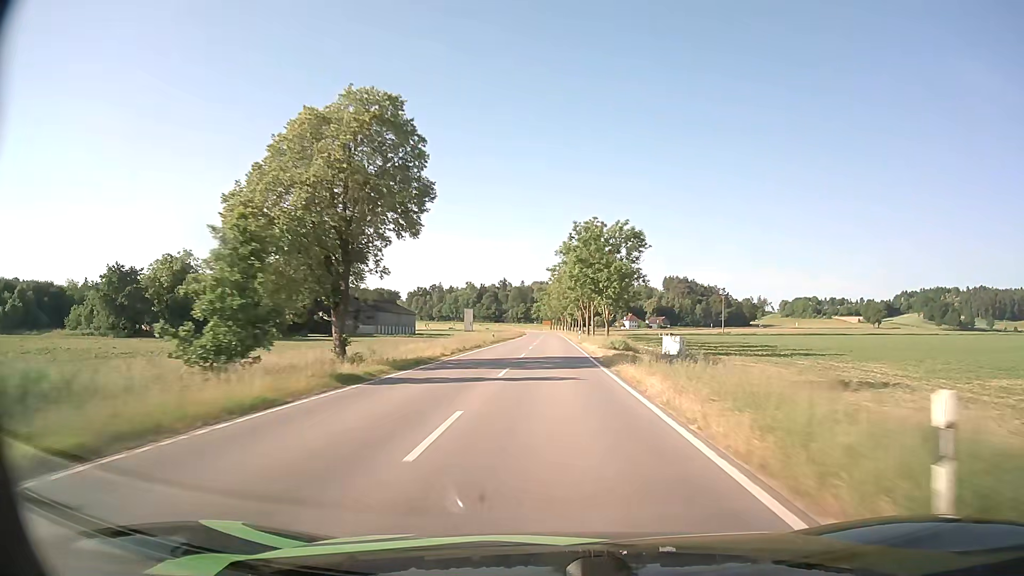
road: tertiary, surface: asphalt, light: Day
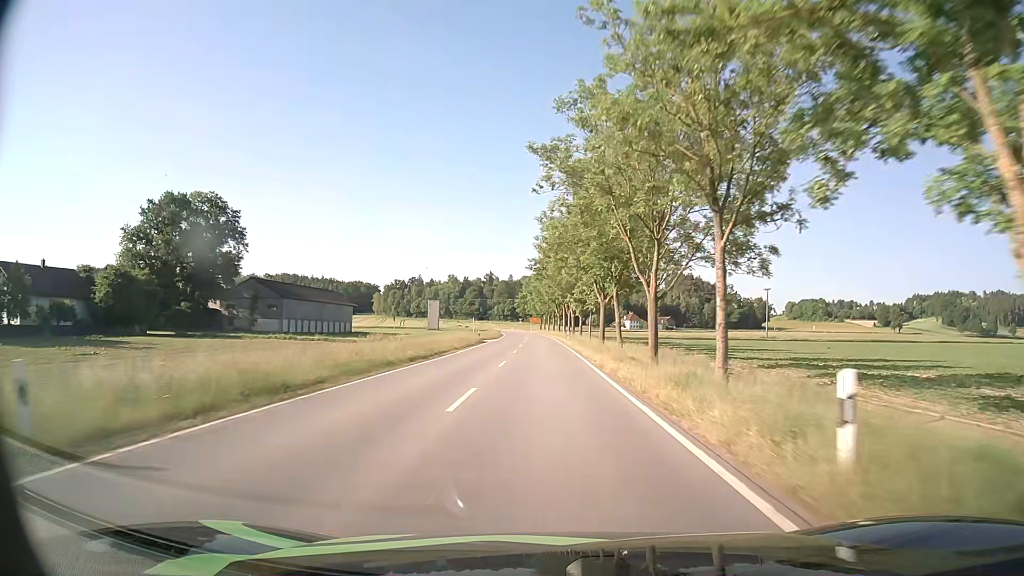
(+0.2, +56.8) m; +1°
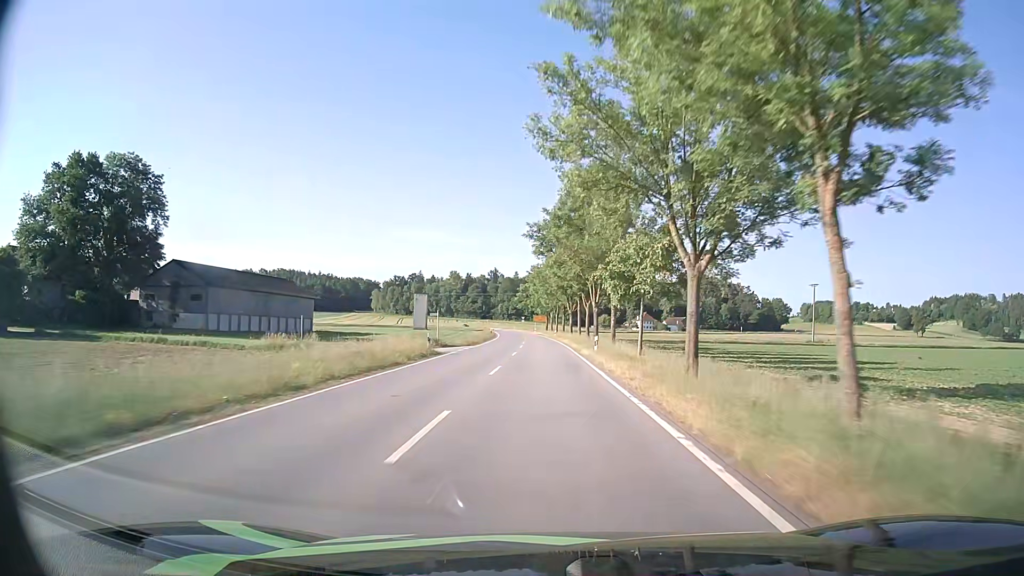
(-0.1, +28.3) m; -1°
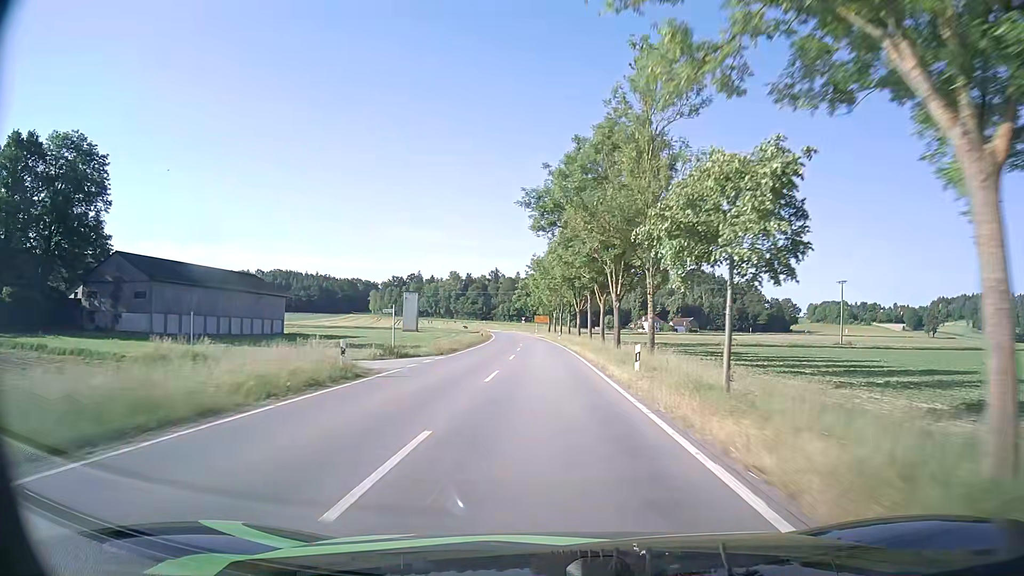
(0.0, +14.2) m; 0°
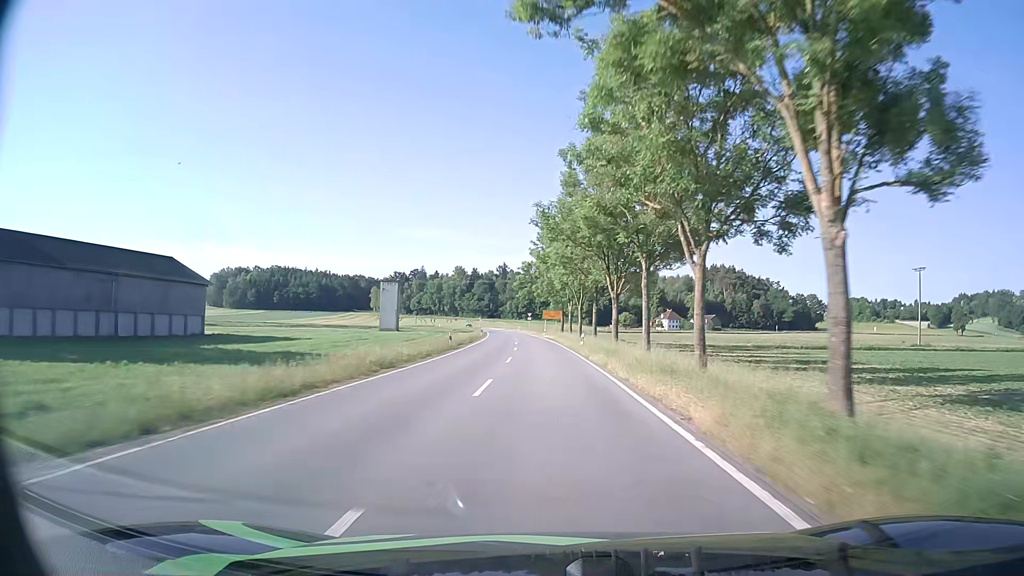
(-0.3, +28.1) m; -1°
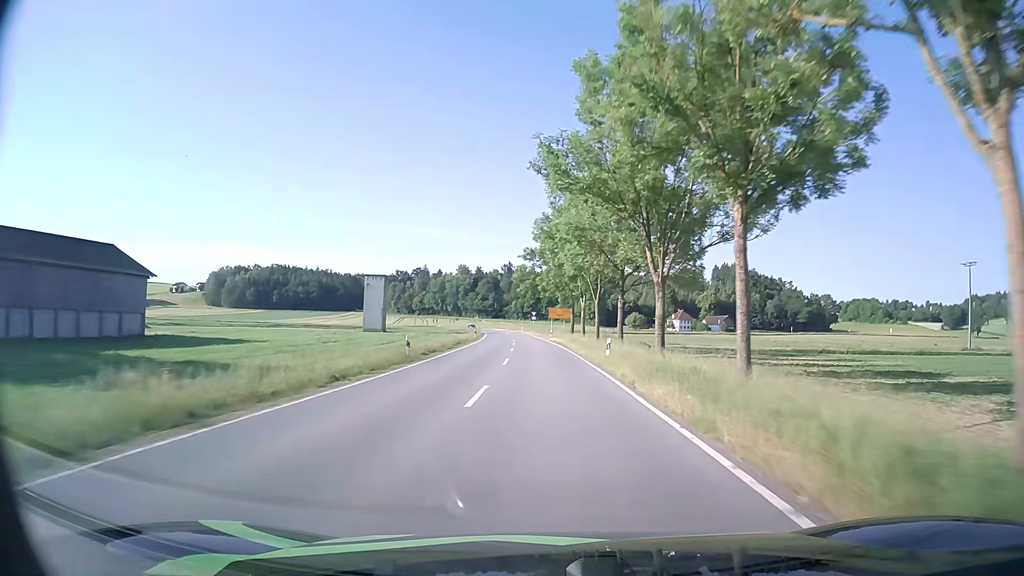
(0.0, +13.8) m; 0°
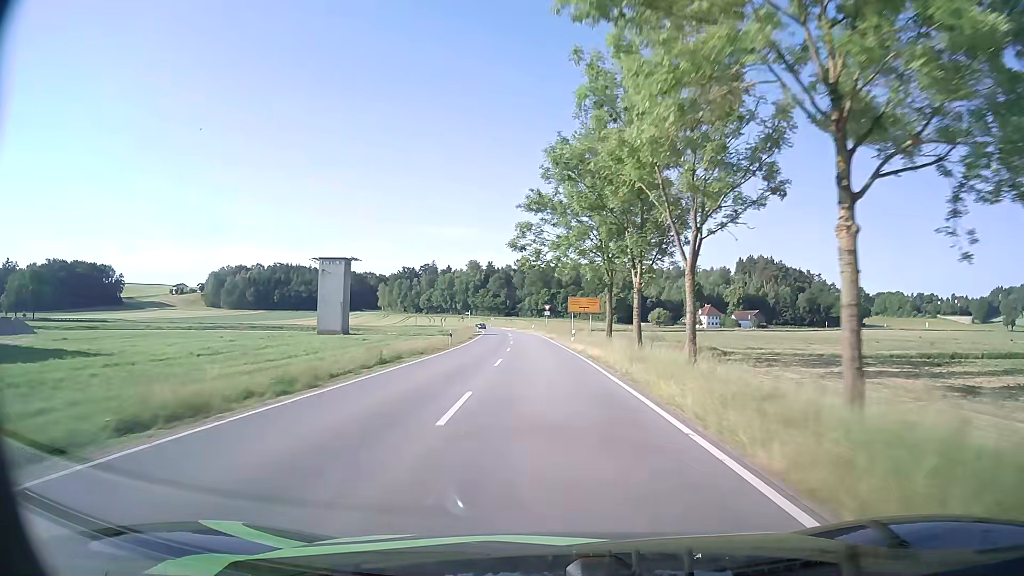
(-0.2, +26.6) m; -1°
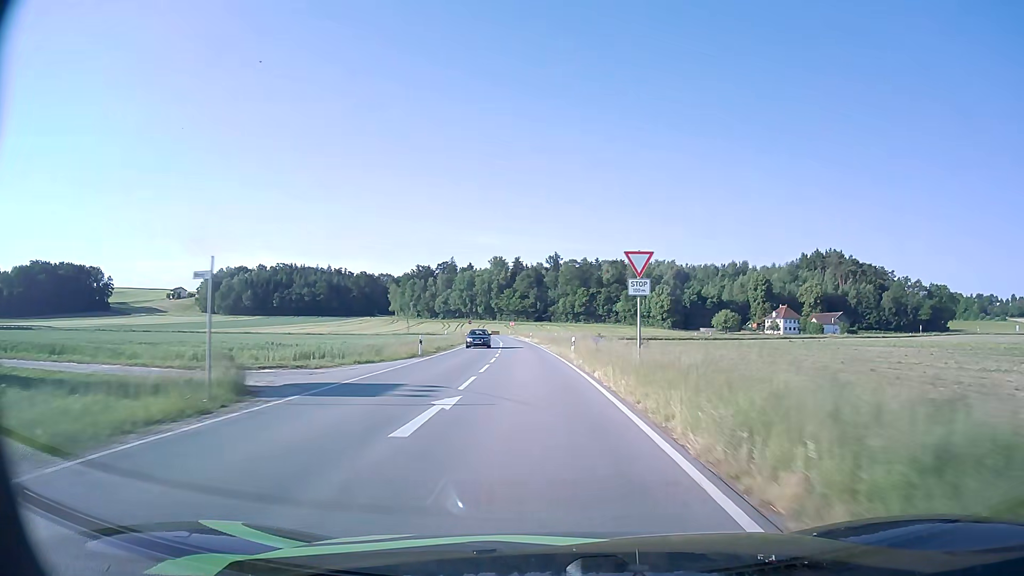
(-1.8, +61.2) m; -3°
(0, +10) (0, +20) (-1, +30) (-1, +40) (-2, +50) (-2, +60) (-3, +70) (-4, +80) (-5, +90) (-6, +100) m
